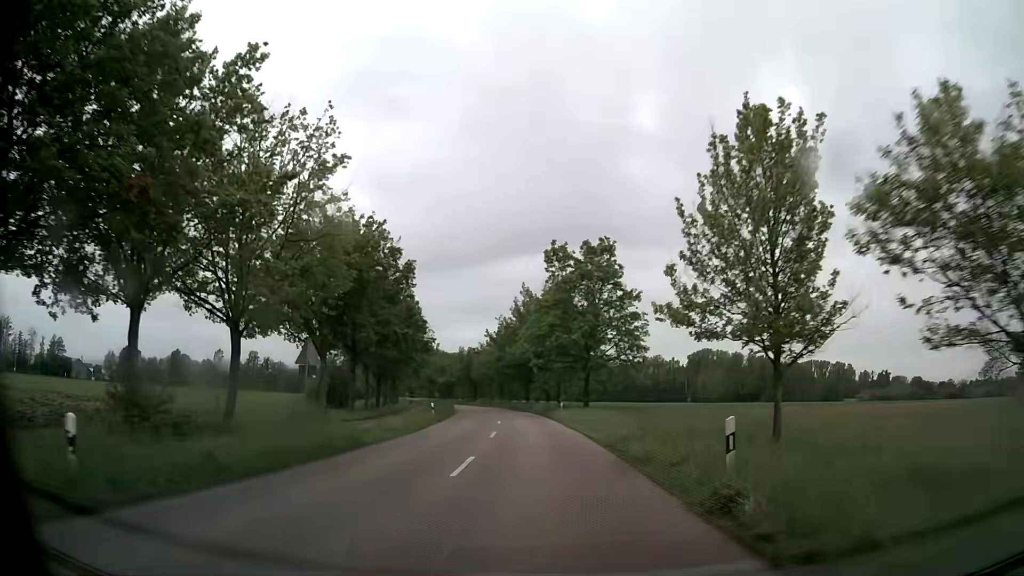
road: secondary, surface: asphalt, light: Day
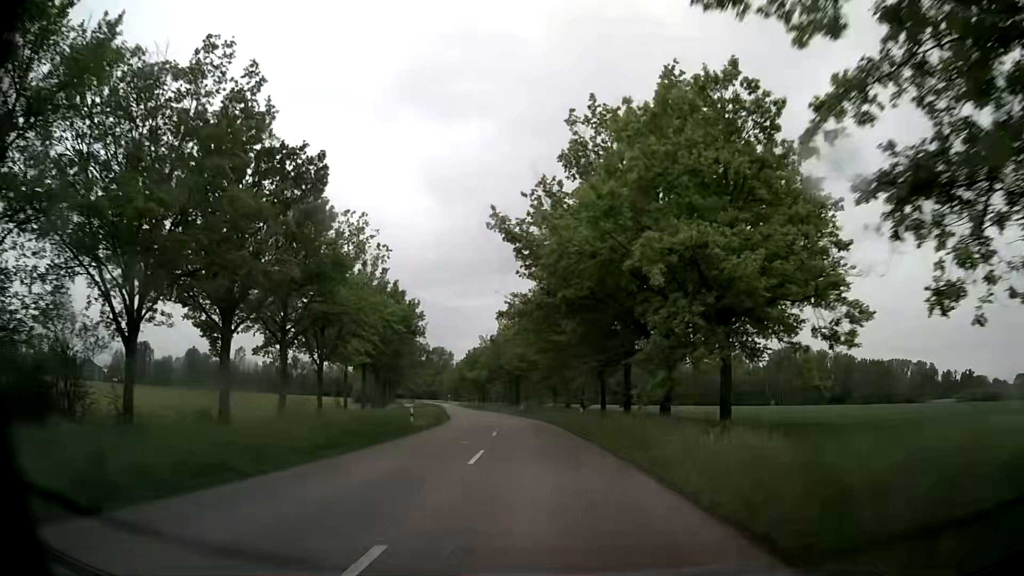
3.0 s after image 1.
(-2.4, +45.8) m; -6°
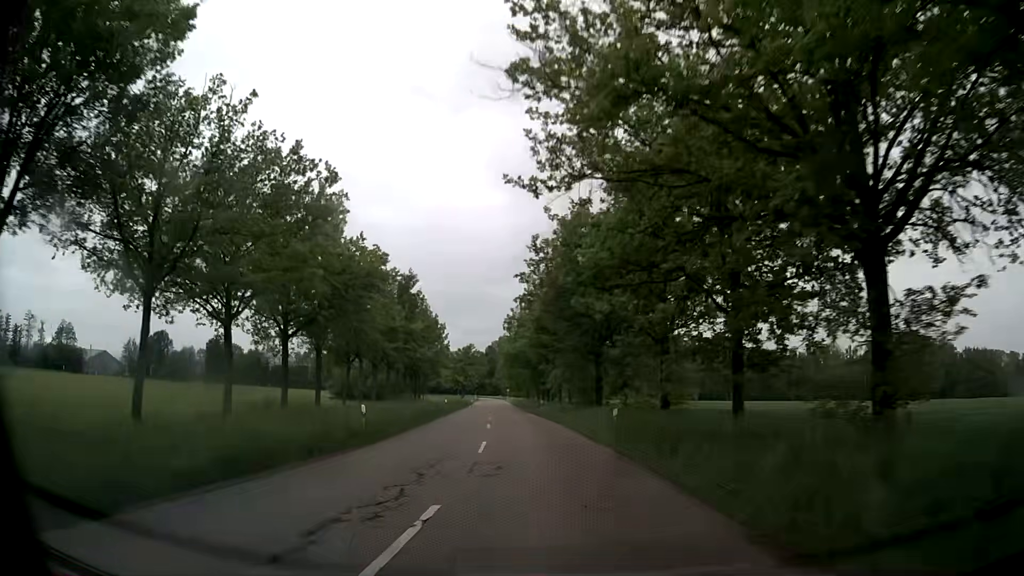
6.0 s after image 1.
(-2.4, +45.7) m; -6°
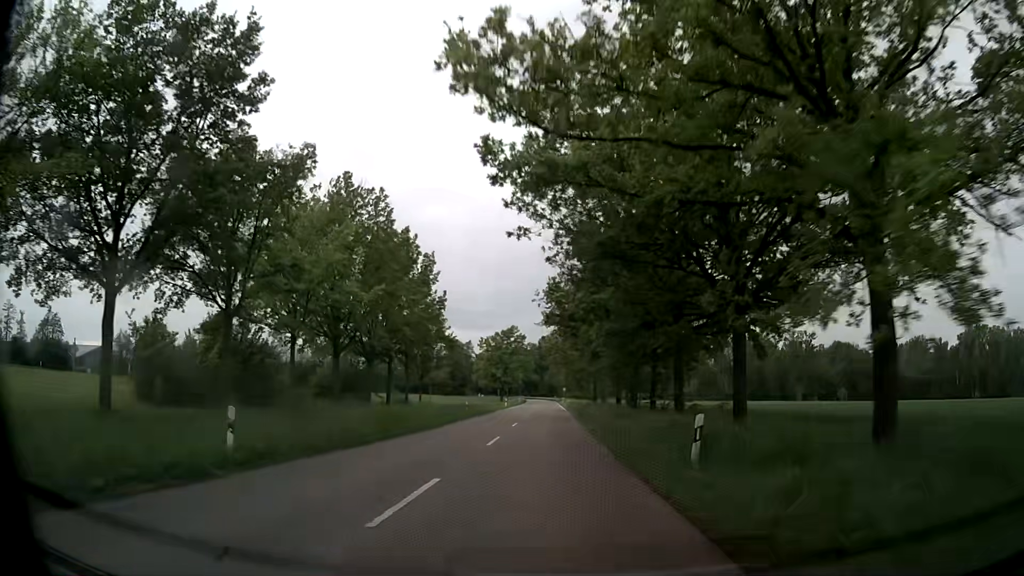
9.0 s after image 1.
(-2.7, +45.8) m; -5°
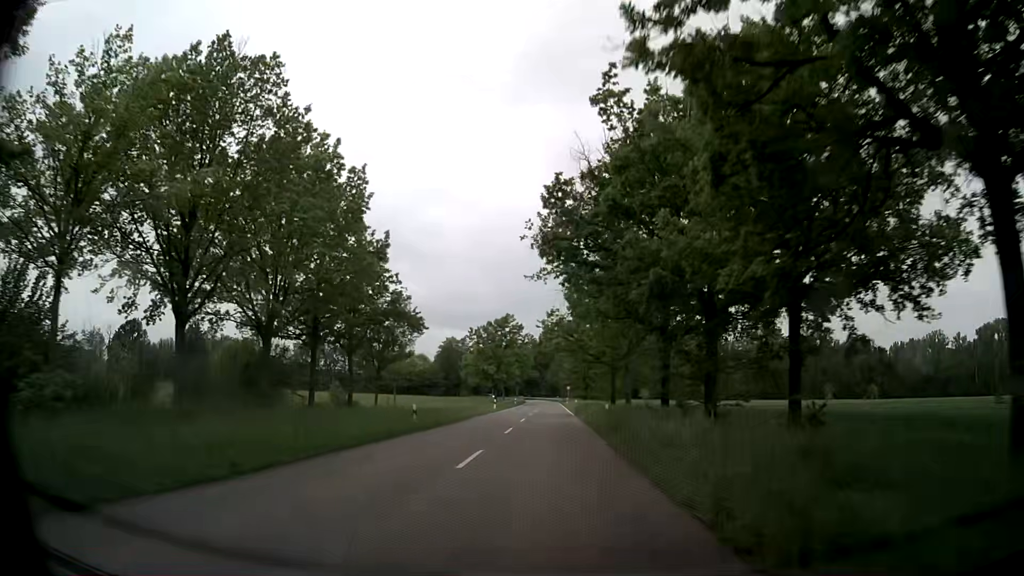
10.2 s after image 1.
(-0.2, +18.4) m; 0°
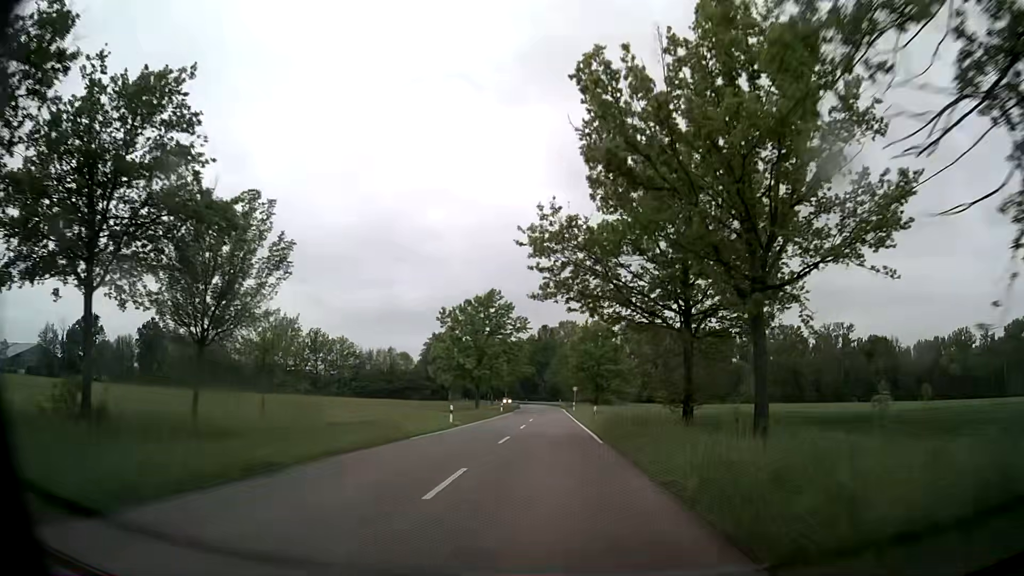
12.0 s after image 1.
(-0.1, +27.5) m; 0°
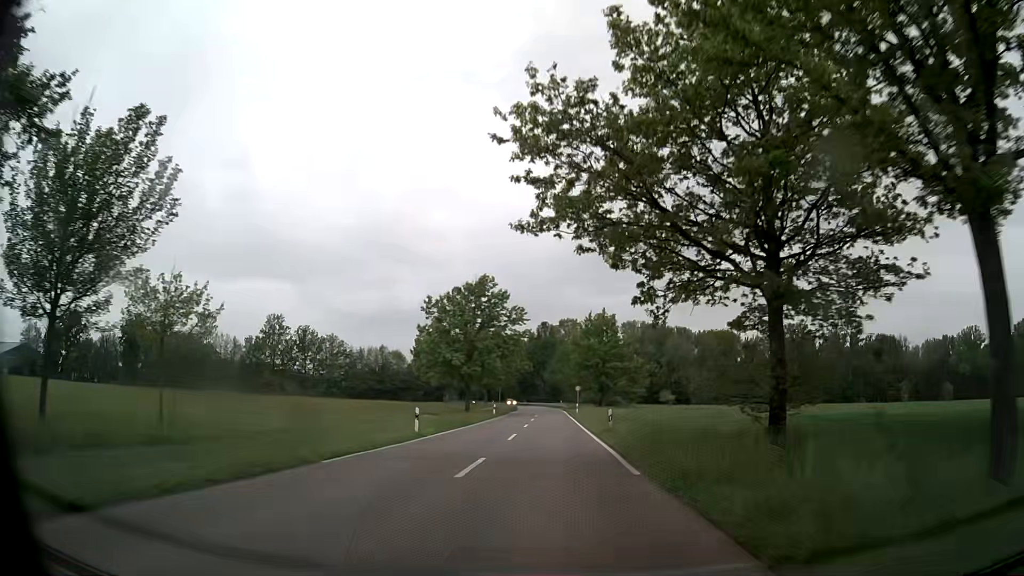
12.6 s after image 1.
(0.0, +9.2) m; 0°
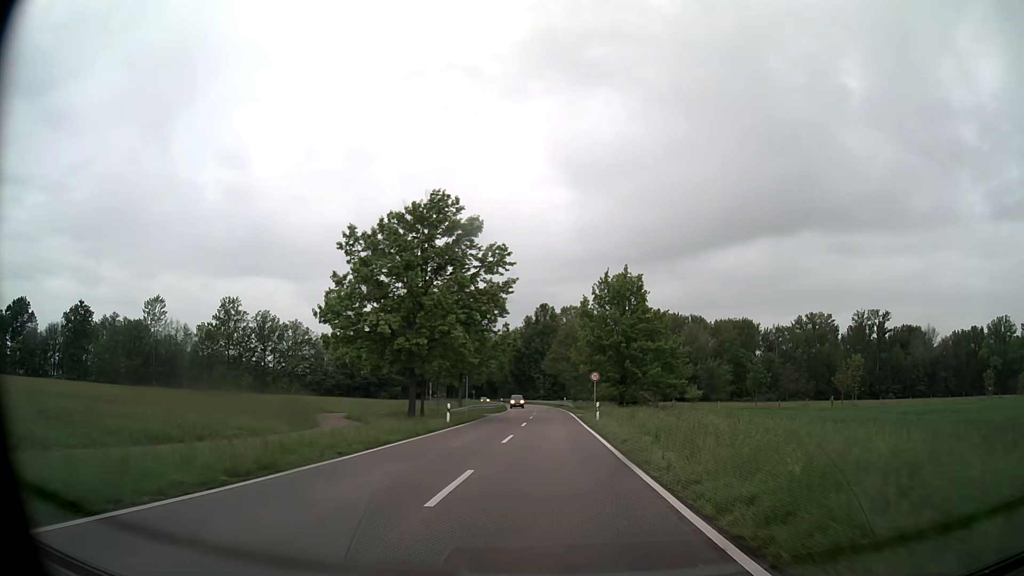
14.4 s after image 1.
(-0.2, +27.5) m; 0°
(0, +10) (0, +20) (0, +30) (0, +40) (0, +50) (0, +60) (0, +70) (-1, +80) (-2, +90) (-3, +100) m
